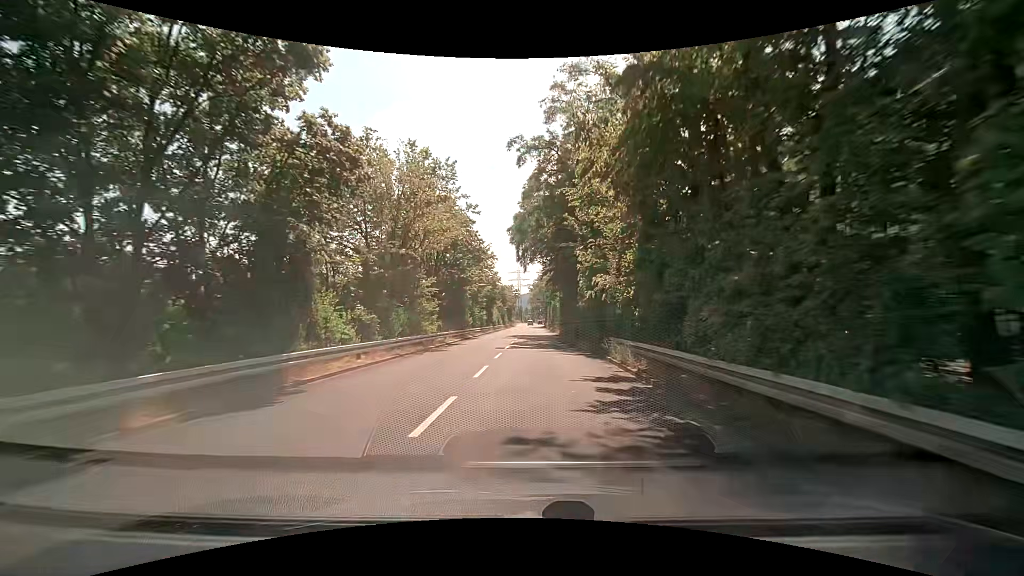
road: trunk_link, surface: asphalt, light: Day
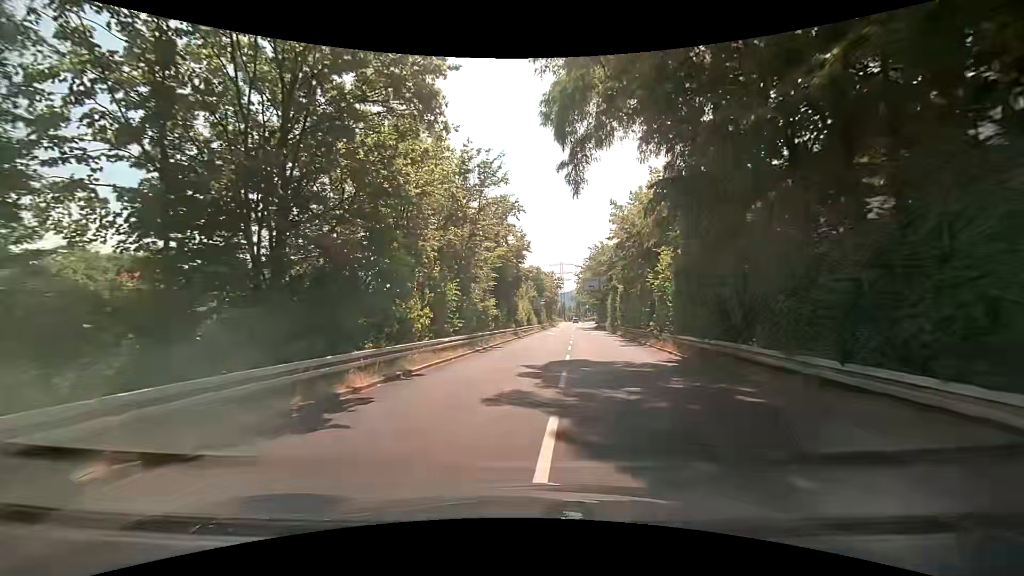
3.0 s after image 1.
(-0.8, +32.0) m; -6°
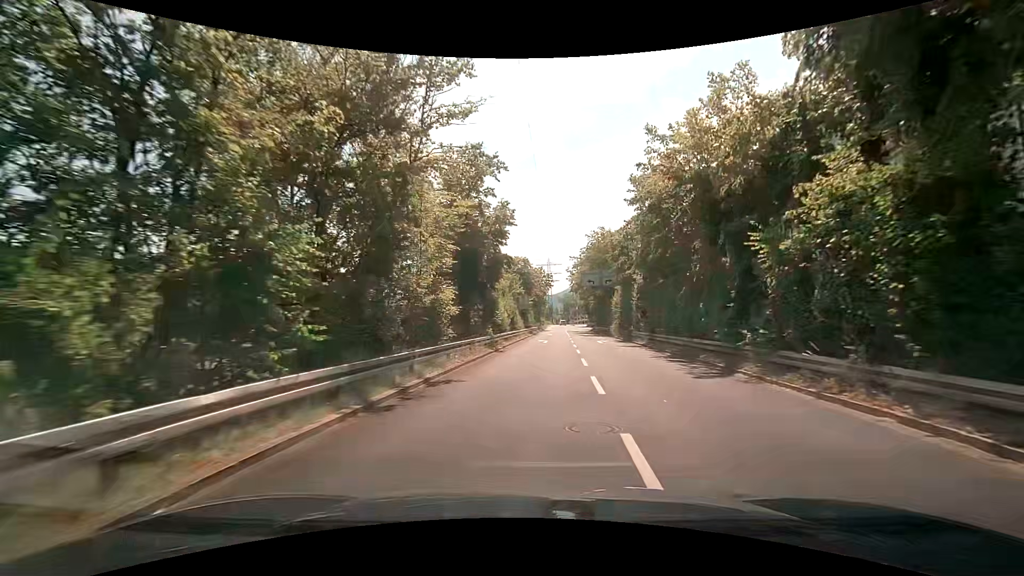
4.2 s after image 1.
(+0.3, +12.7) m; +2°
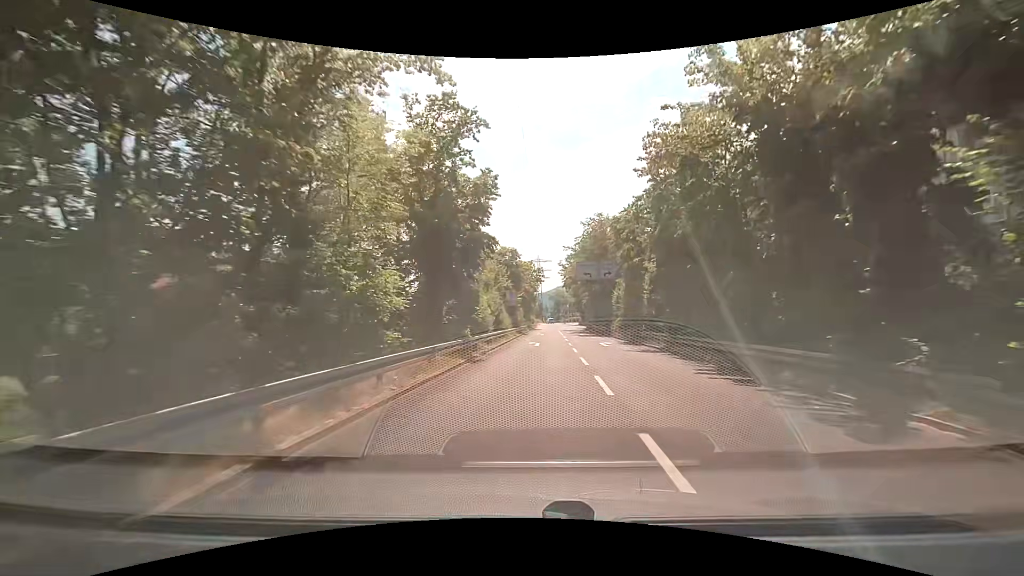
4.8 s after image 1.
(+0.1, +6.4) m; +2°
(0, +10) (0, +20) (+1, +30) (+1, +40) (+1, +50) (+2, +60) (+2, +70) (+3, +80) (+3, +90) (+4, +100) m
